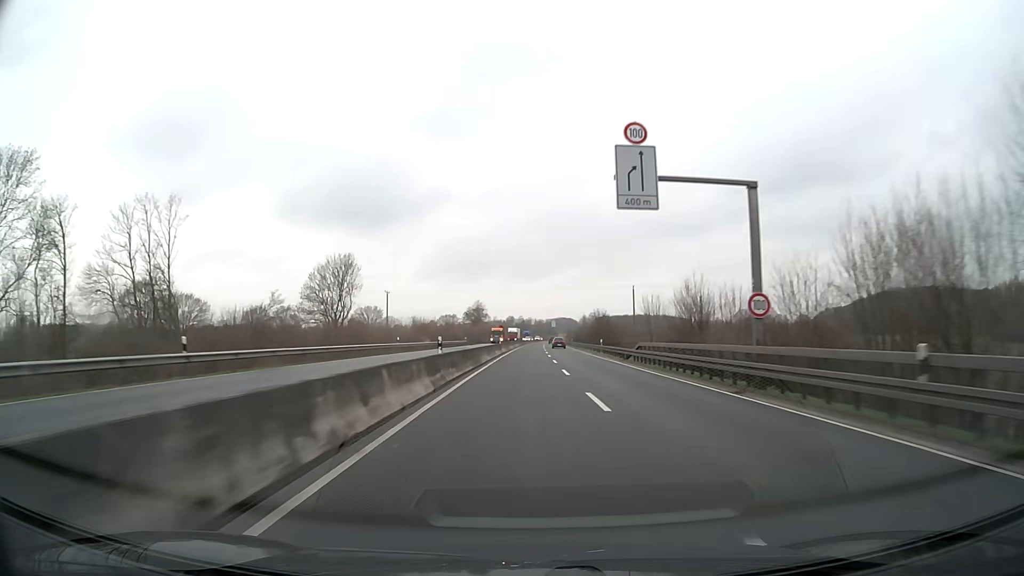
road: trunk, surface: asphalt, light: Day
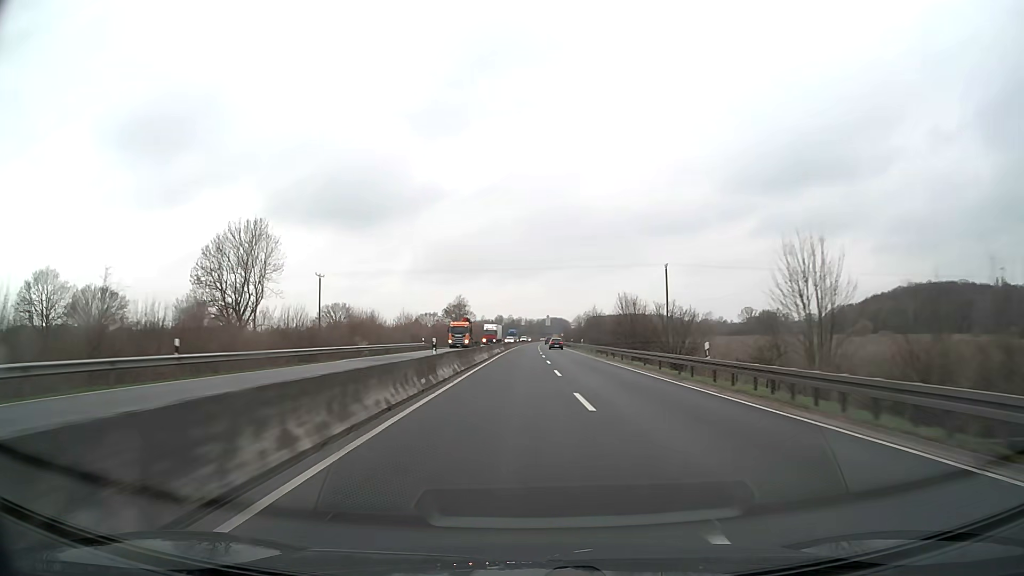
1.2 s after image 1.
(+0.1, +35.9) m; +1°
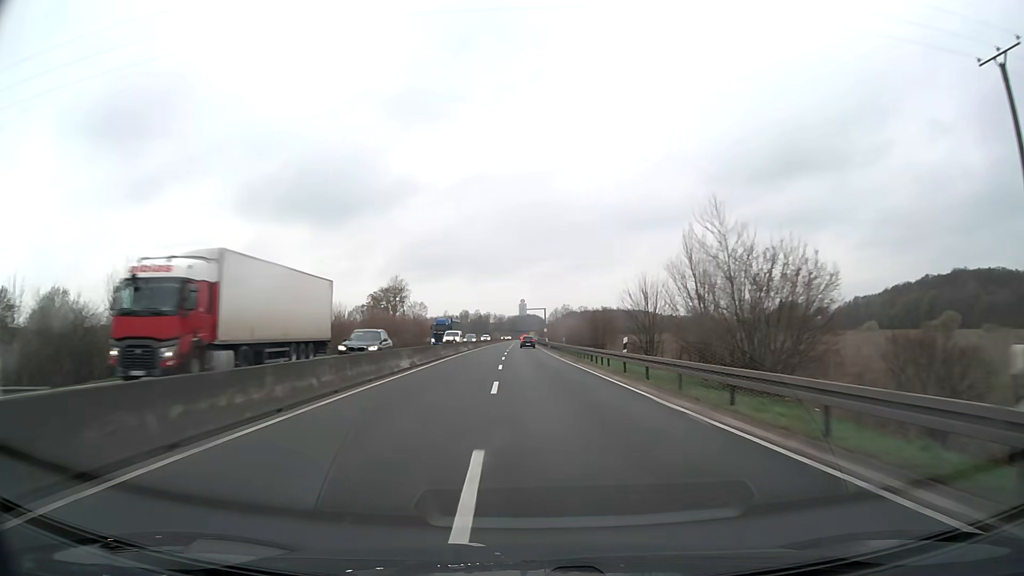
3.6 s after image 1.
(+1.6, +68.6) m; +3°
(0, +10) (0, +20) (0, +30) (0, +40) (0, +50) (0, +60) (0, +70) (0, +80) (-1, +90) (-1, +100) m
